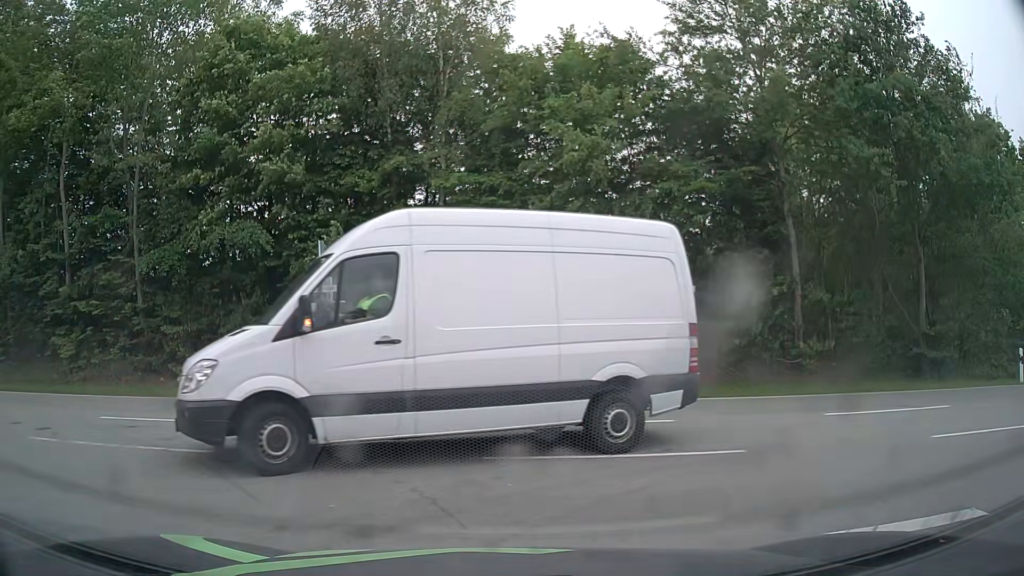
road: residential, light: Day
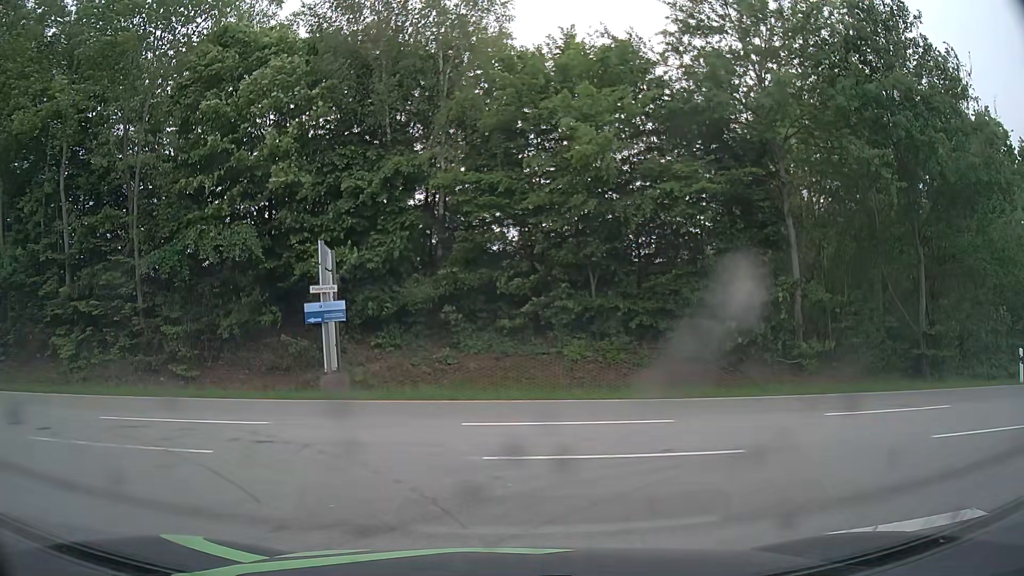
(0.0, 0.0) m; 0°
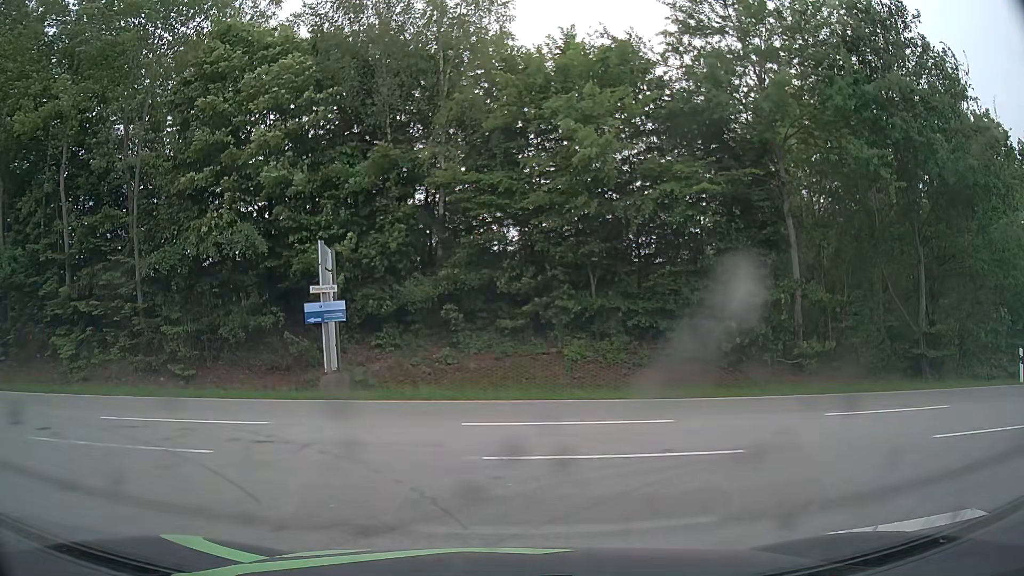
(0.0, 0.0) m; 0°
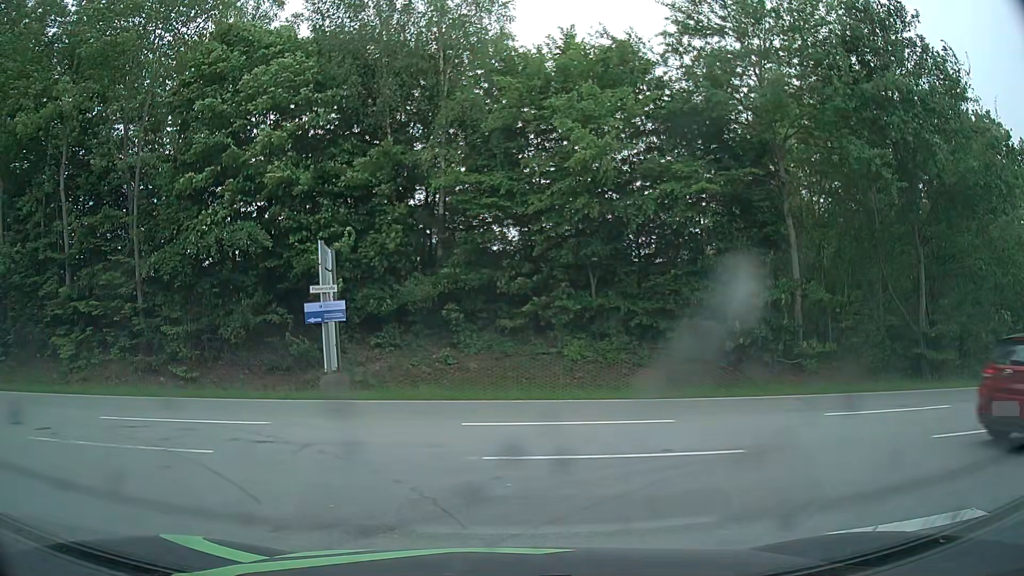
(0.0, 0.0) m; 0°
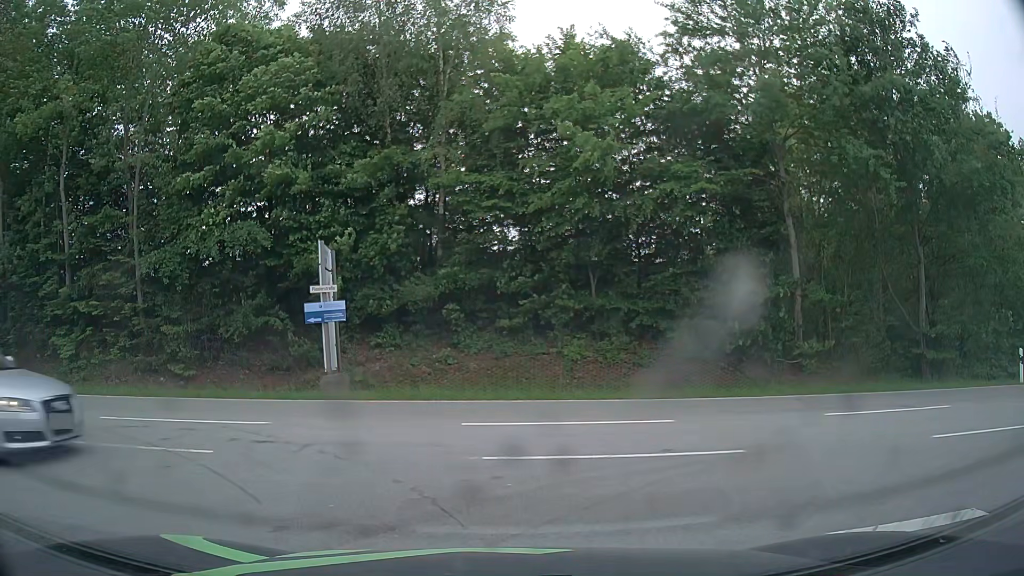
(0.0, 0.0) m; 0°
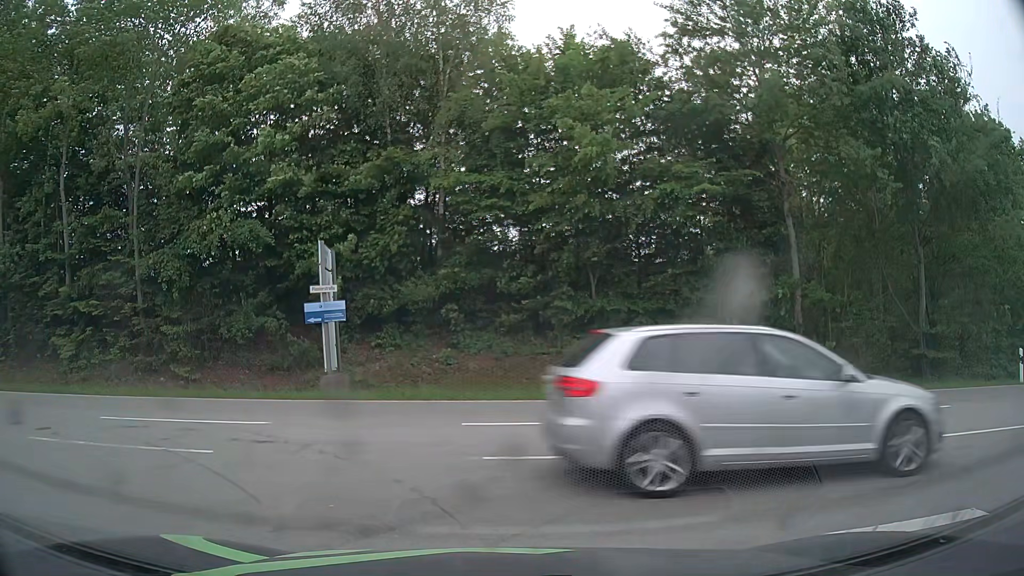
(0.0, 0.0) m; 0°
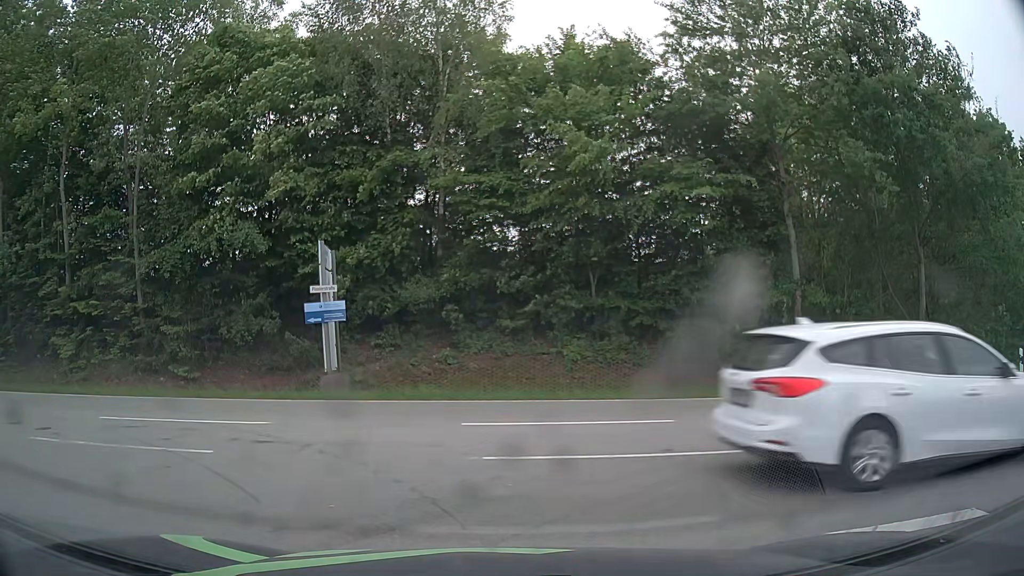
(0.0, 0.0) m; 0°
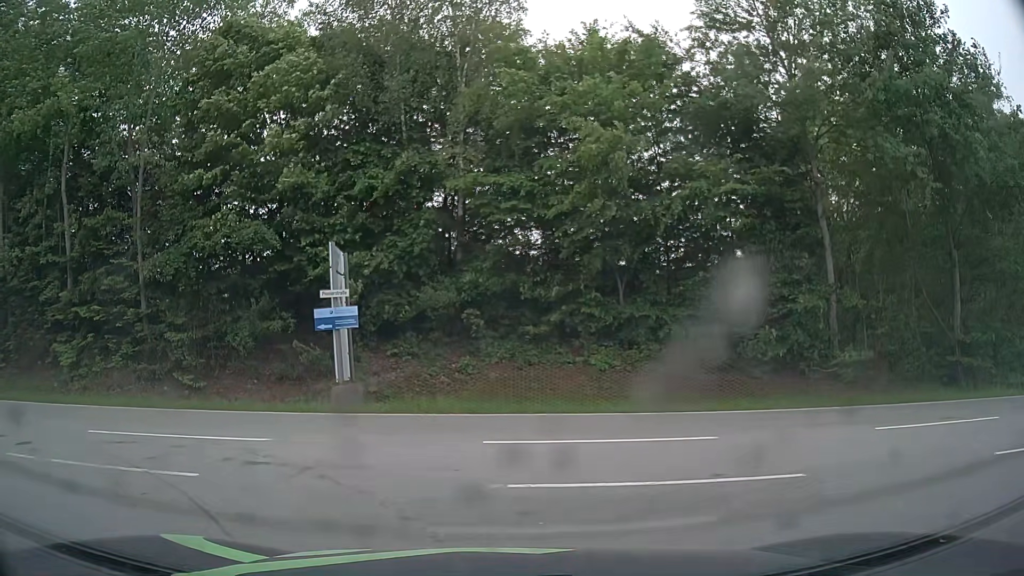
(0.0, +1.2) m; -1°
